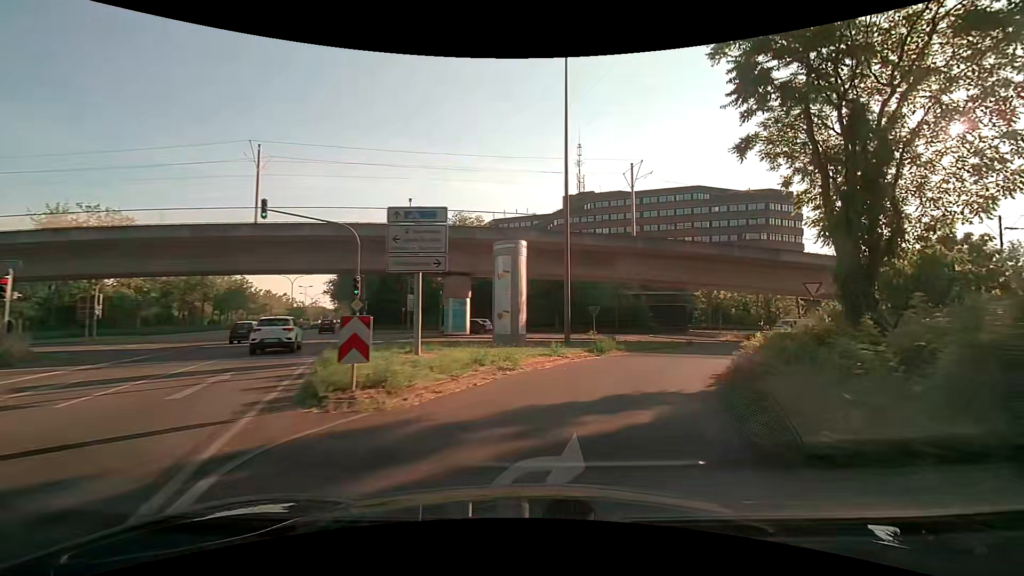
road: secondary_link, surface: asphalt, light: Day
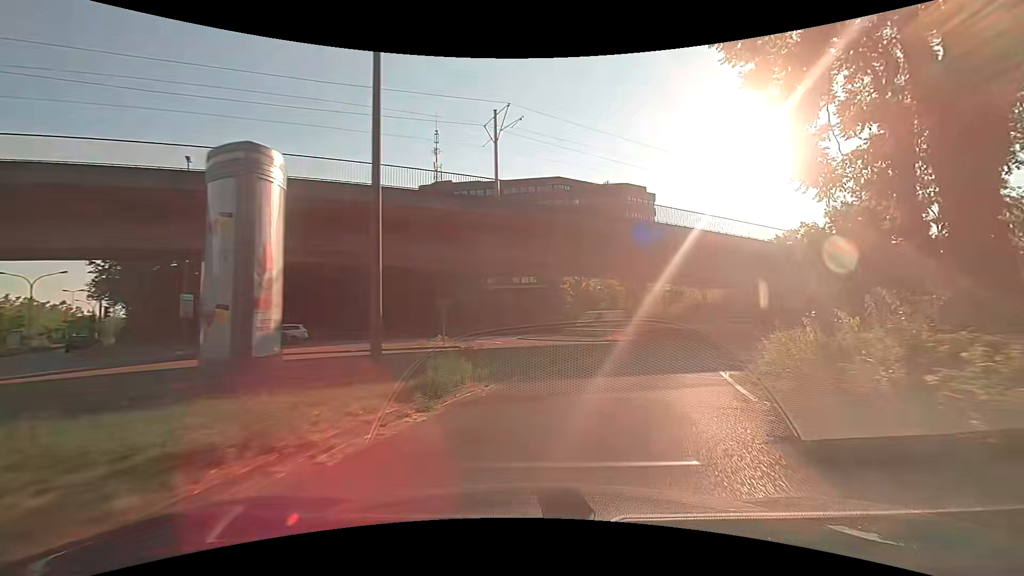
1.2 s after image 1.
(+1.6, +11.5) m; +15°
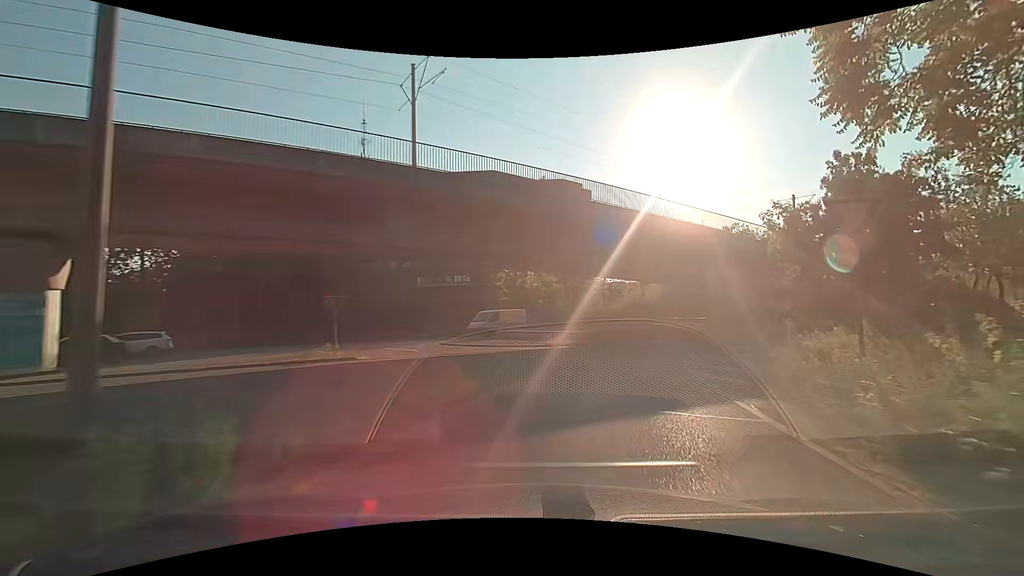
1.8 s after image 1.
(+0.4, +5.5) m; +7°
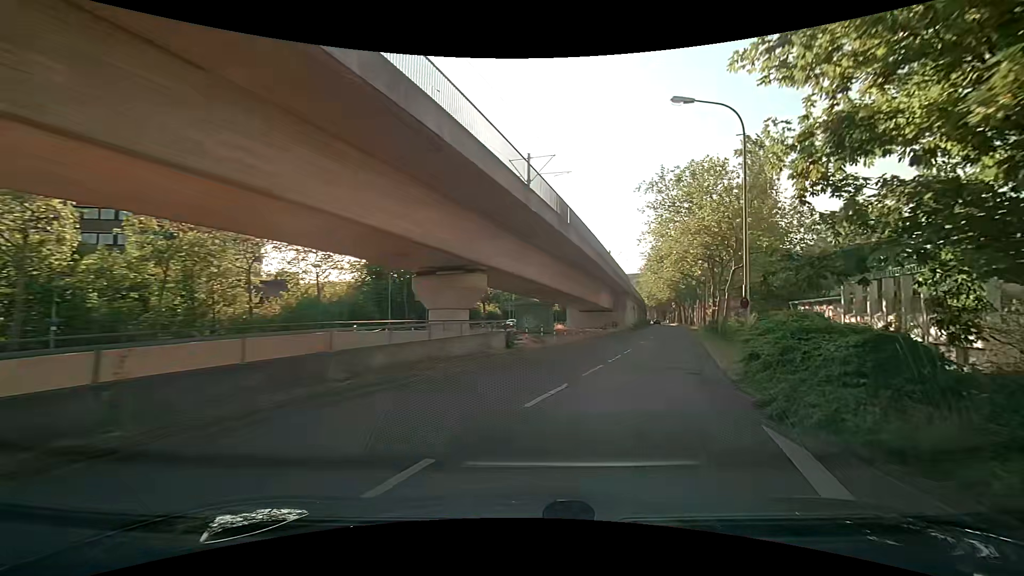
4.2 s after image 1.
(+5.3, +19.7) m; +36°
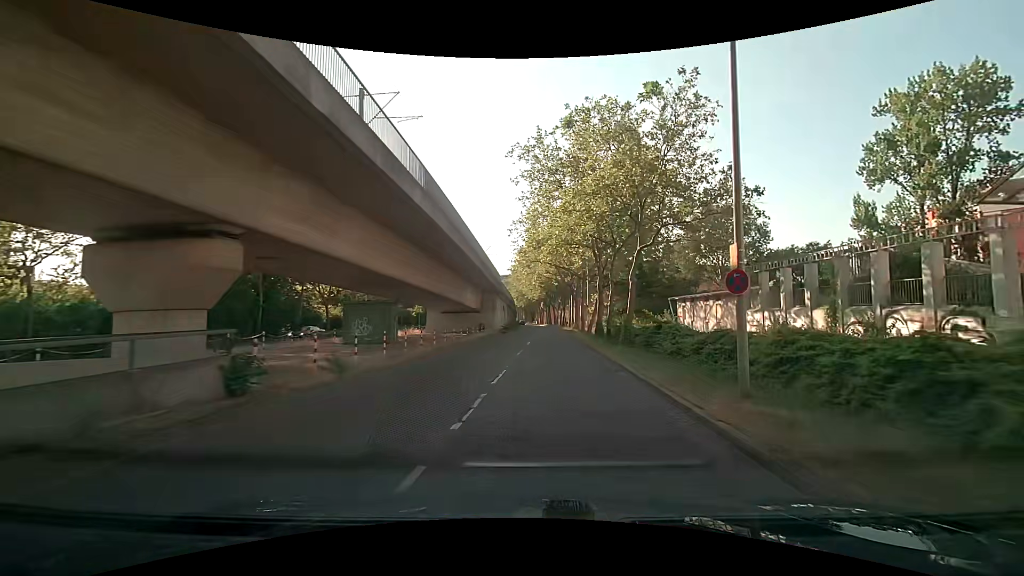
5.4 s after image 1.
(+1.4, +10.1) m; +15°
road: tertiary
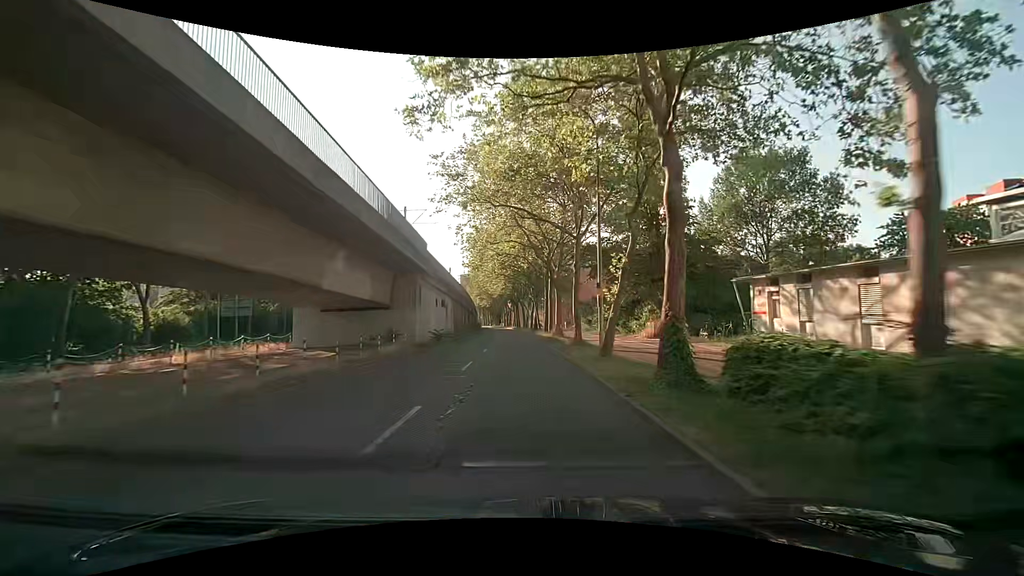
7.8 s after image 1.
(+1.1, +23.9) m; +3°
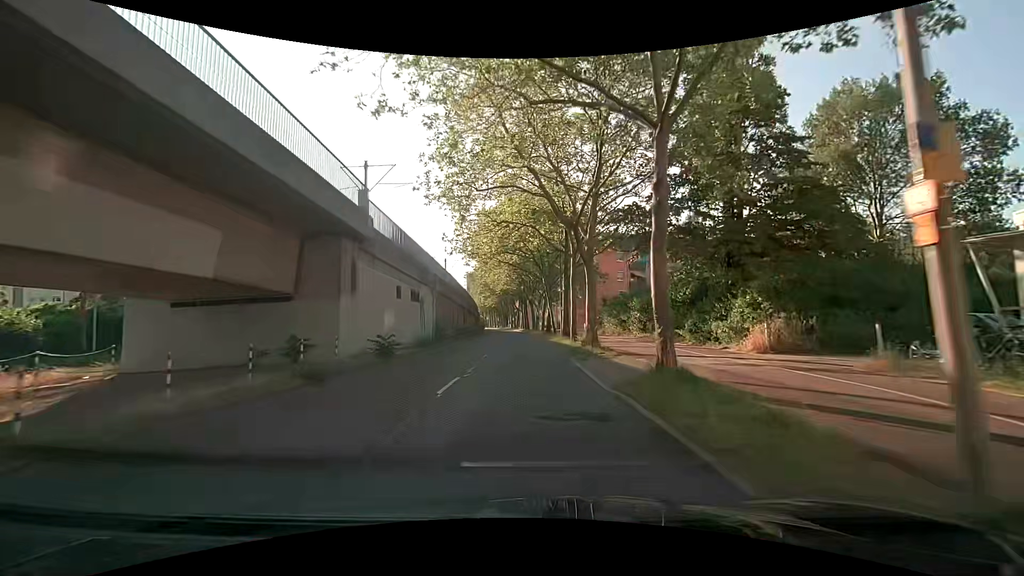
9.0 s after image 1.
(-0.2, +13.7) m; -1°
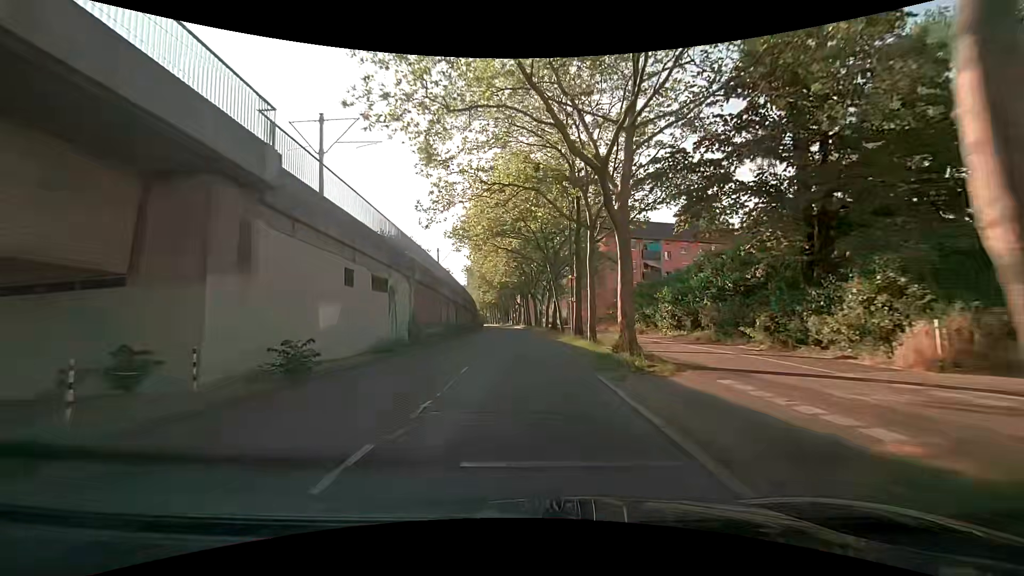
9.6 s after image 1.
(0.0, +7.2) m; 0°
(0, +10) (0, +20) (0, +30) (-1, +40) (-1, +50) (-2, +60) (-2, +70) (-3, +80) (-4, +90) (-5, +100) m
